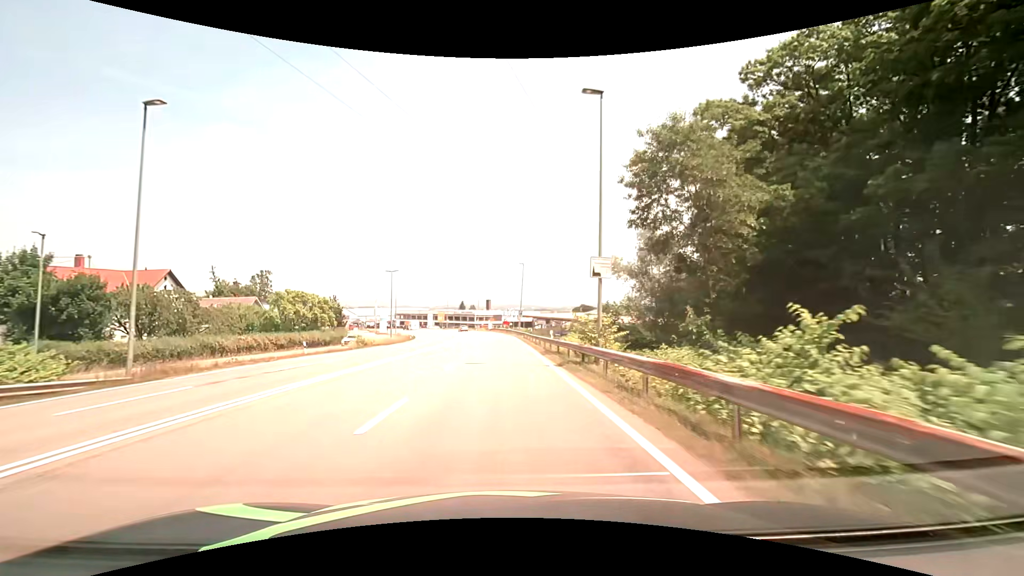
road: secondary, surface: asphalt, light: Day
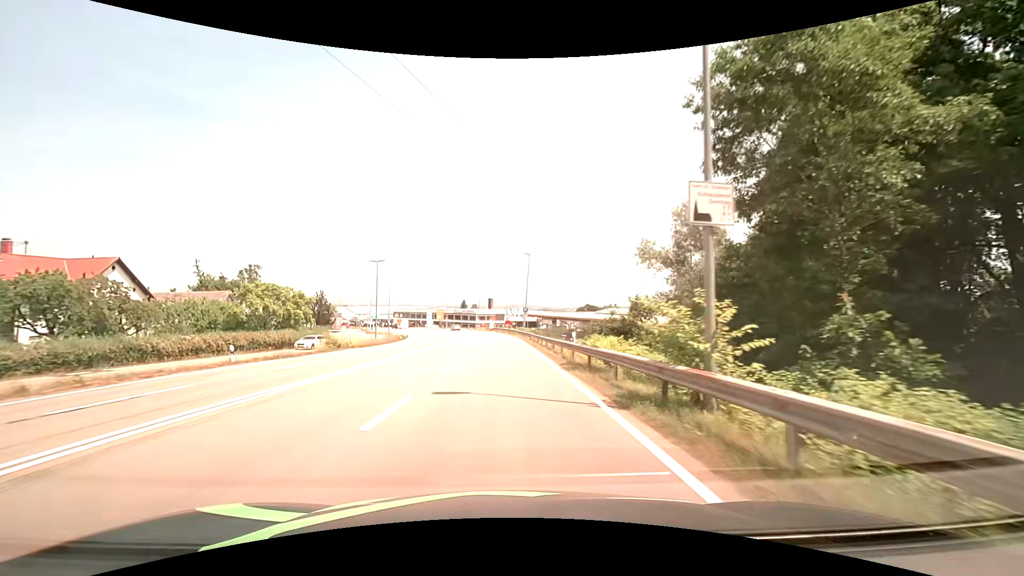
(-0.1, +9.2) m; 0°
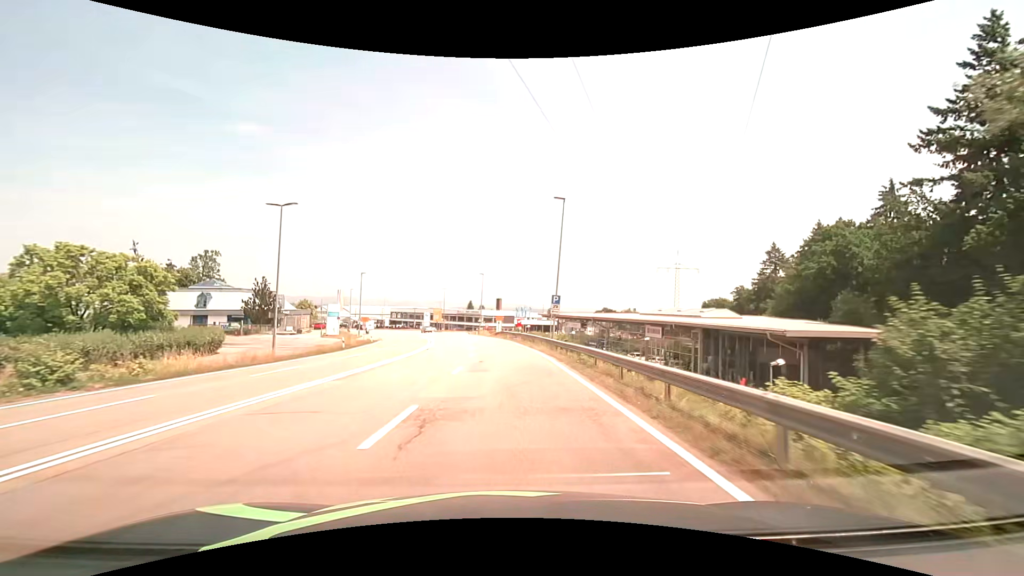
(-0.3, +27.6) m; -1°
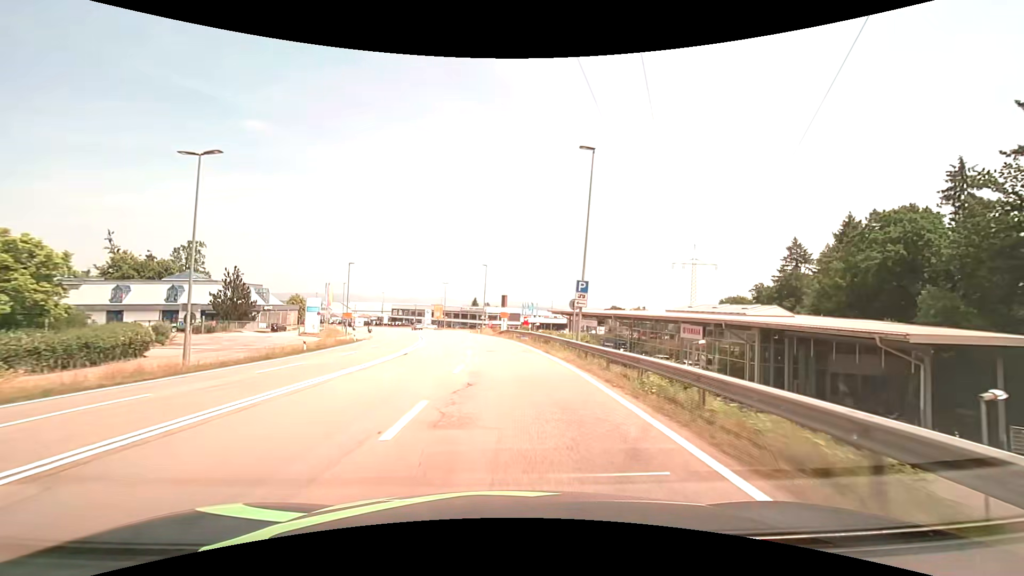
(0.0, +9.1) m; -1°
(0, +10) (0, +20) (-1, +30) (-2, +40) (-3, +50) (-4, +60) (-6, +70) (-9, +79) (-12, +89) (-15, +98) m
